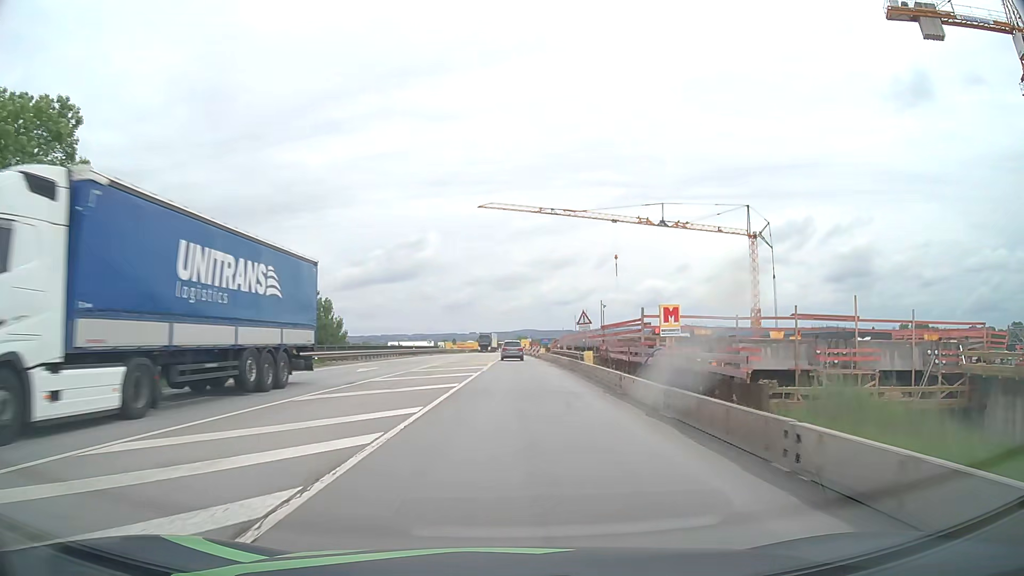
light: Day
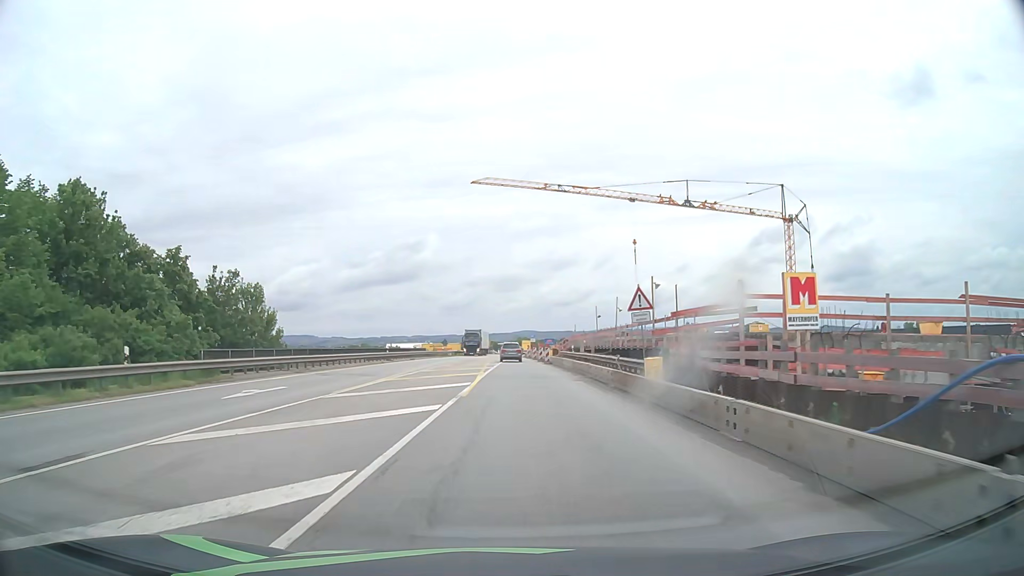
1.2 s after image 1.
(0.0, +15.3) m; 0°
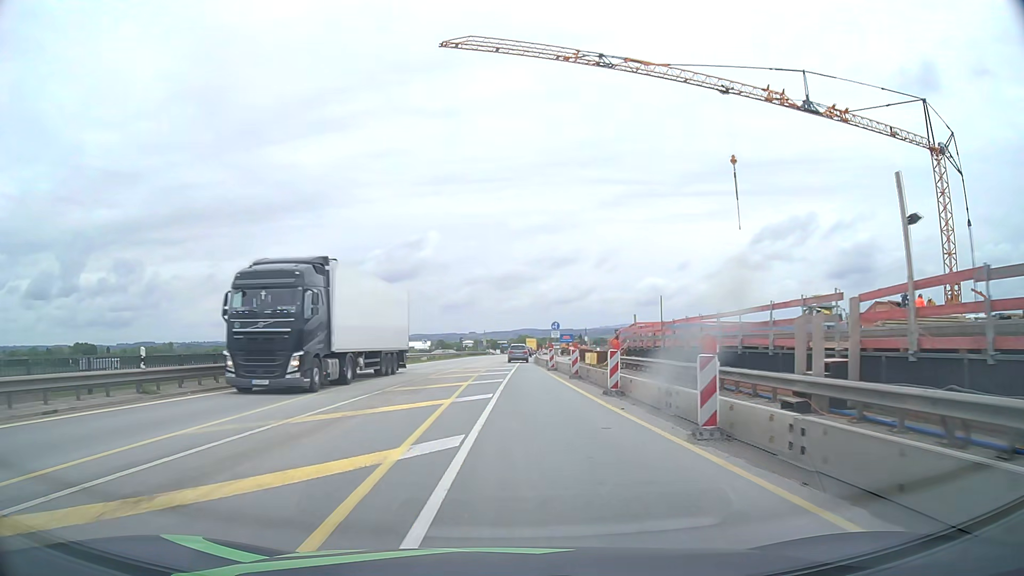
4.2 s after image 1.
(+0.1, +38.3) m; 0°
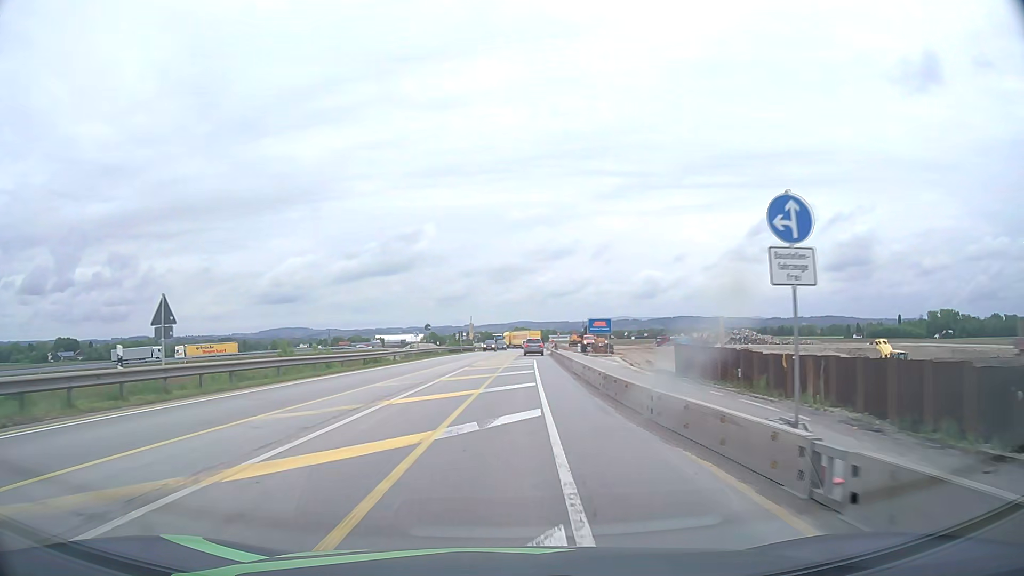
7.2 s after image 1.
(0.0, +38.3) m; 0°
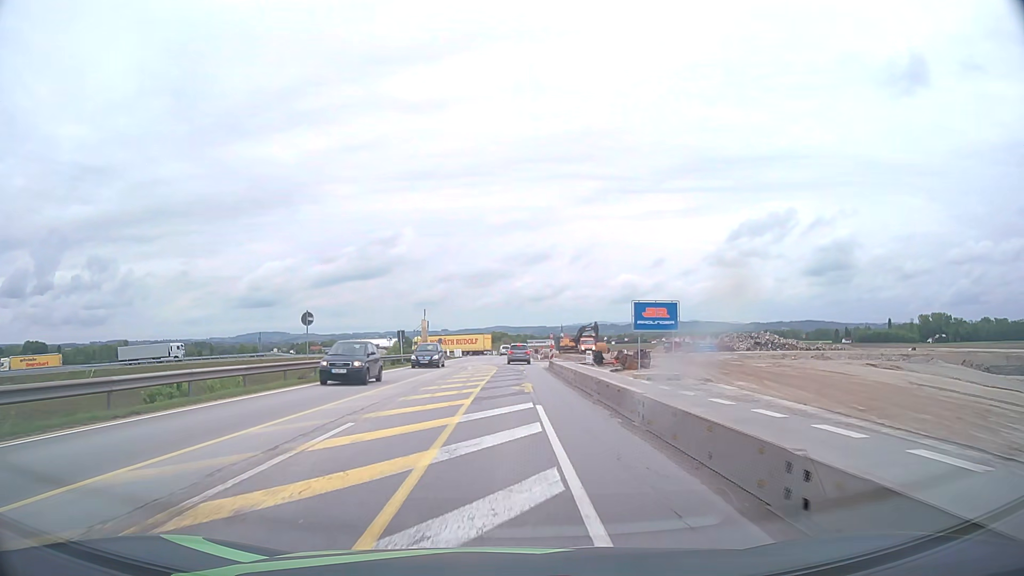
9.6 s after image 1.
(+0.6, +30.6) m; +2°
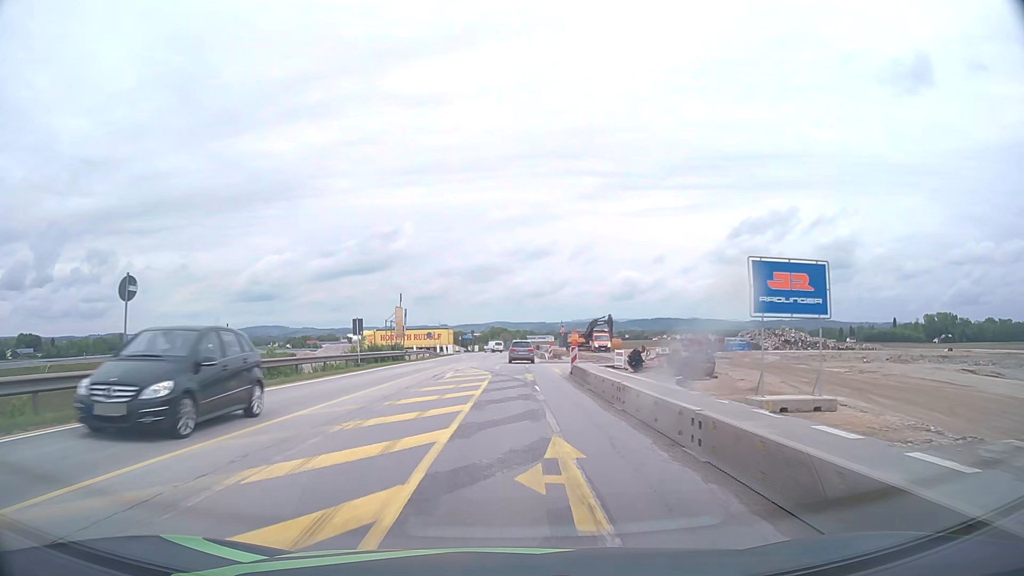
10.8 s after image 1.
(0.0, +14.7) m; 0°
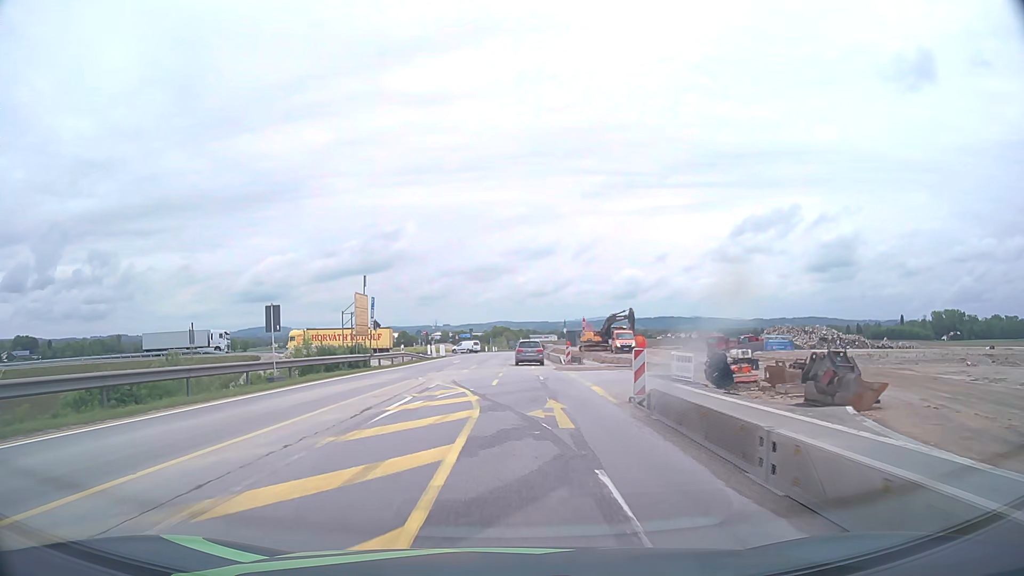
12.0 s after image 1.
(0.0, +13.8) m; 0°
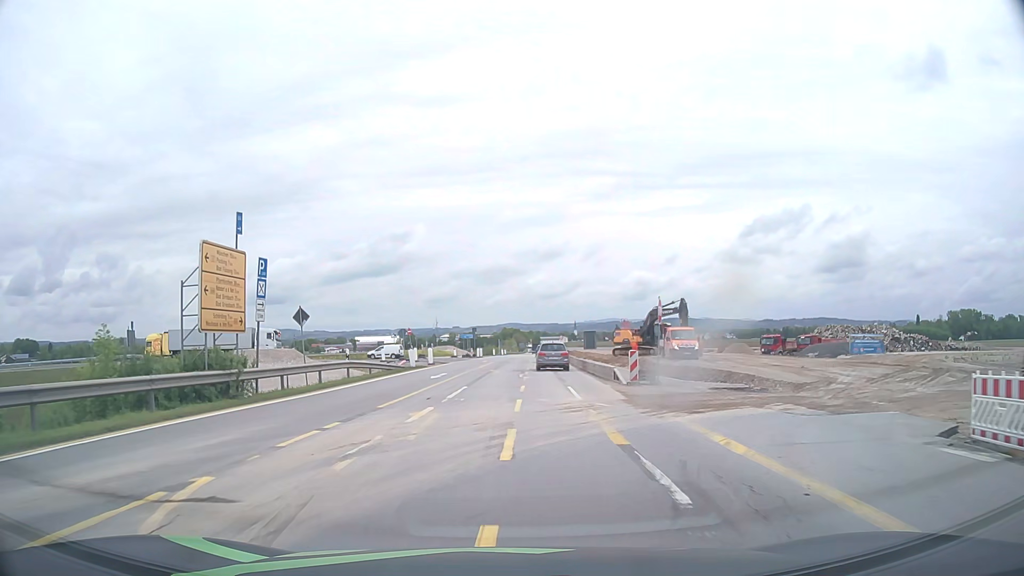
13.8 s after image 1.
(-0.1, +19.3) m; -1°
(0, +10) (0, +20) (0, +30) (0, +40) (0, +50) (0, +60) (0, +70) (-4, +79) (-13, +83) (-23, +84) m
